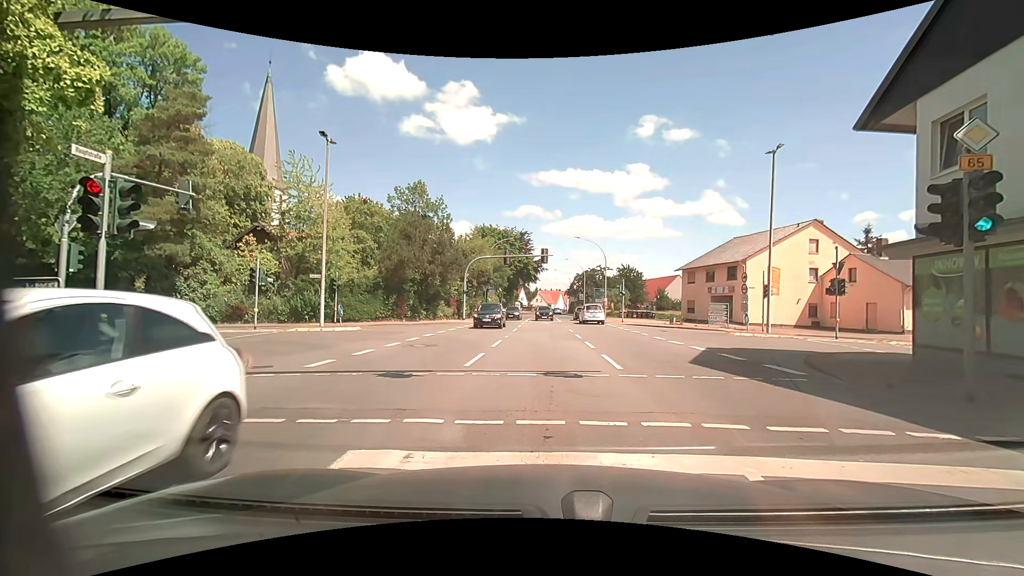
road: primary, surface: asphalt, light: Day
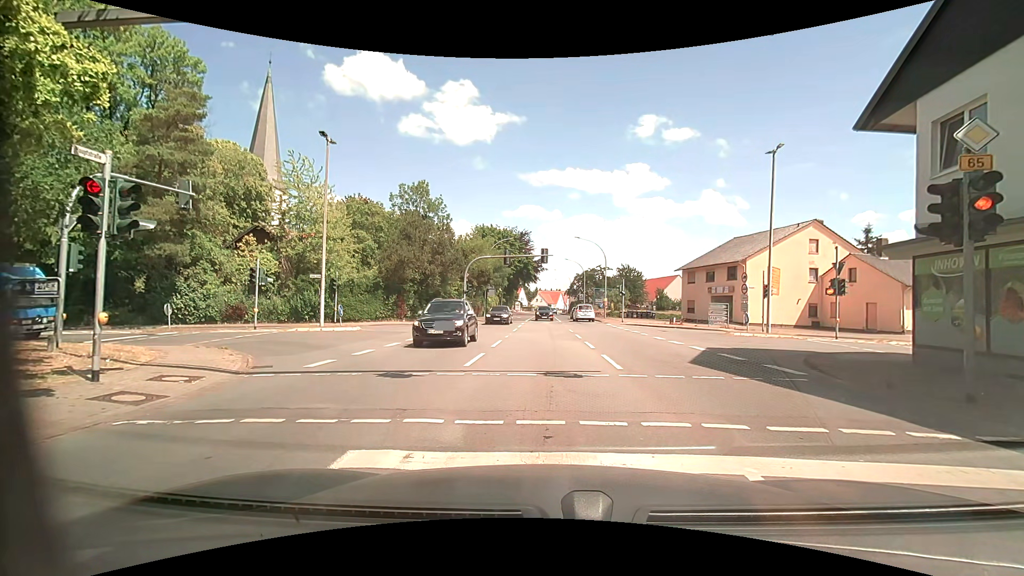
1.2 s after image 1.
(0.0, 0.0) m; 0°
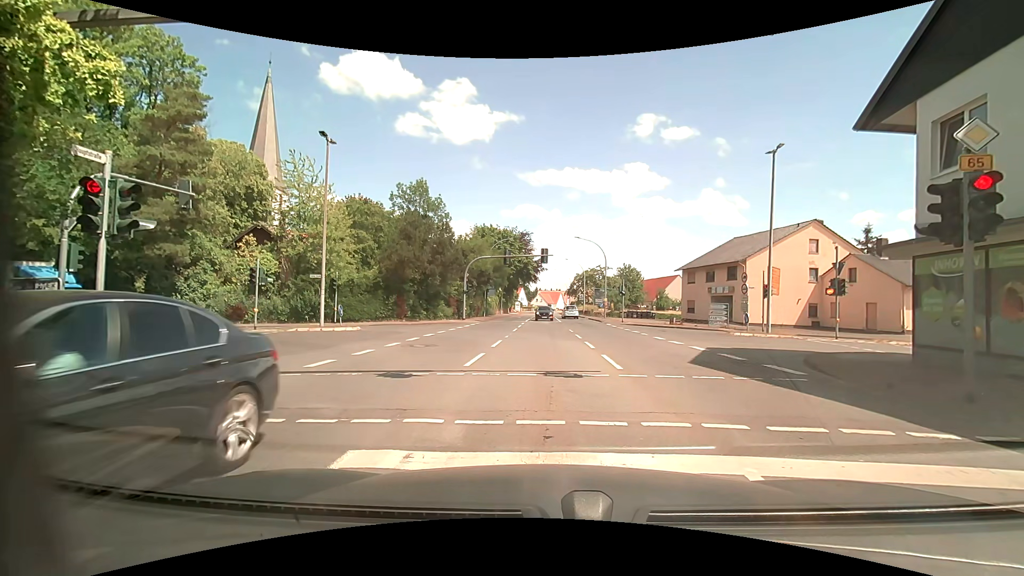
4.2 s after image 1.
(0.0, 0.0) m; 0°
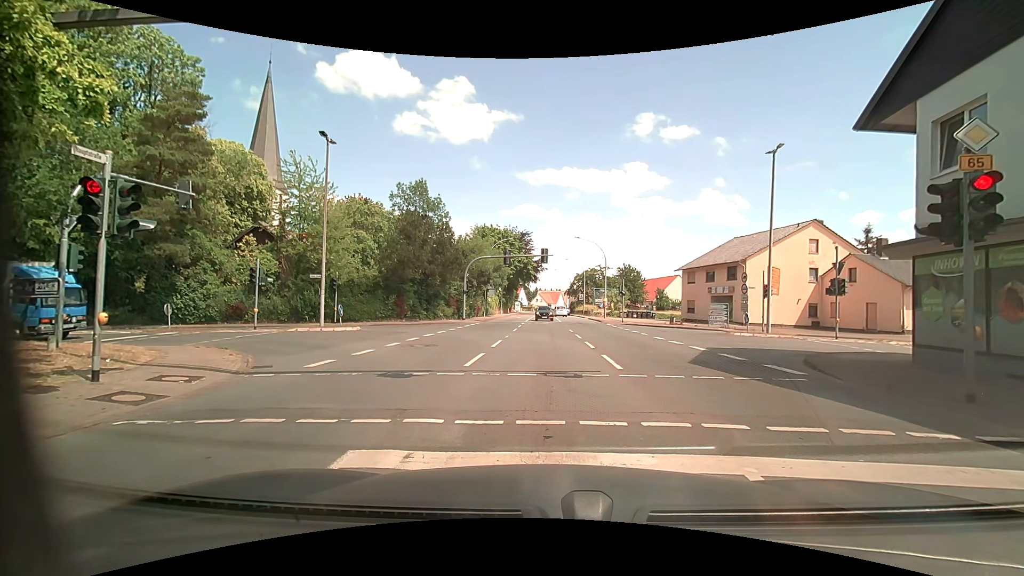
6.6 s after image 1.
(0.0, 0.0) m; 0°
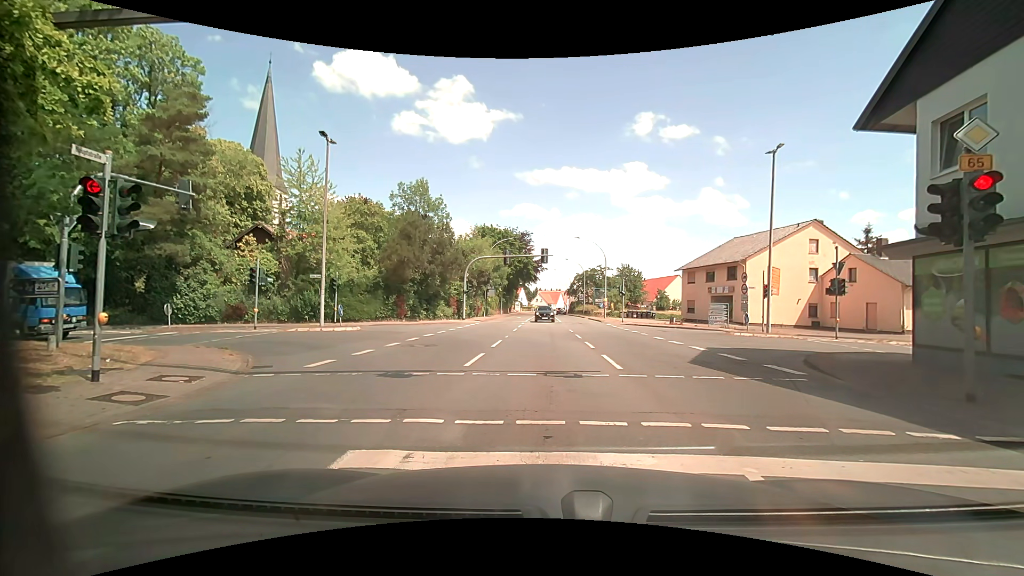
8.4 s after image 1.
(0.0, 0.0) m; 0°
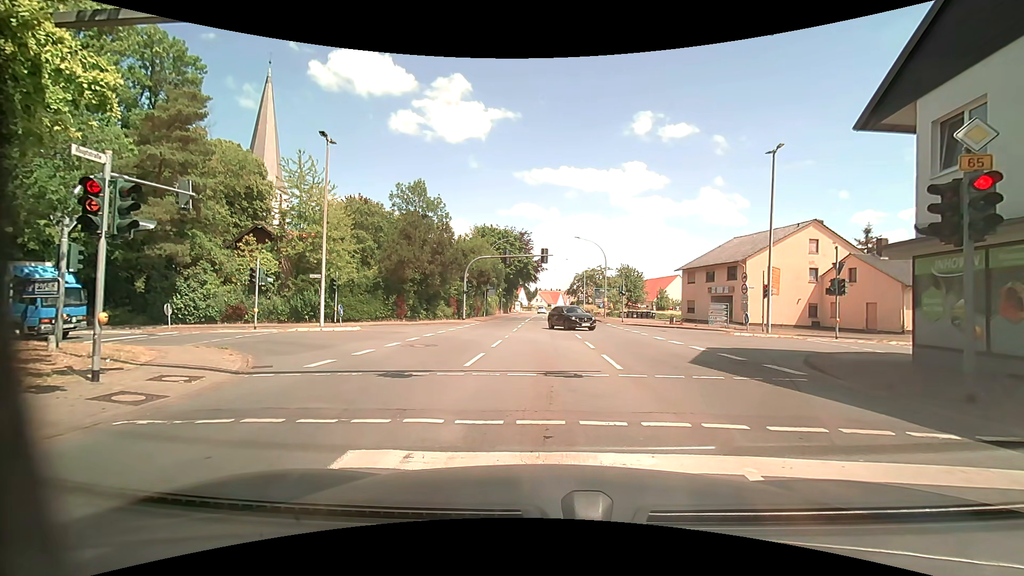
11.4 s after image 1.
(0.0, 0.0) m; 0°
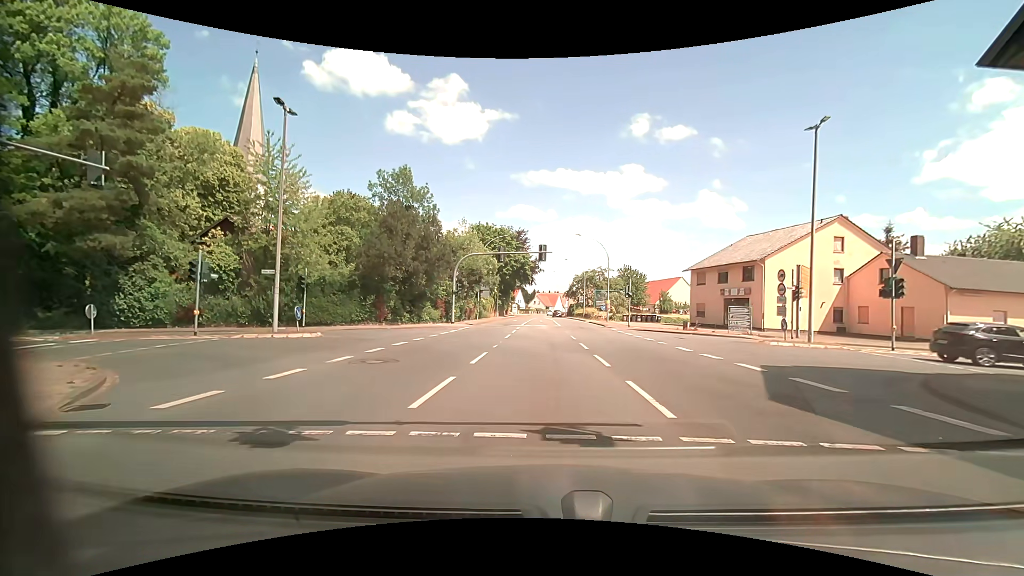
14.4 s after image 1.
(0.0, +4.7) m; +1°
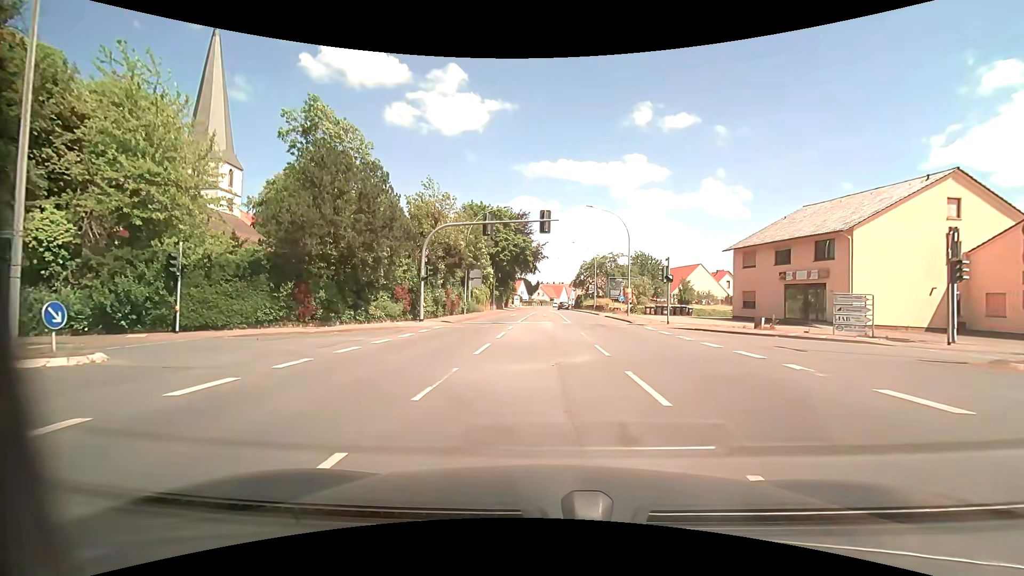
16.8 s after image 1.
(0.0, +11.6) m; 0°
